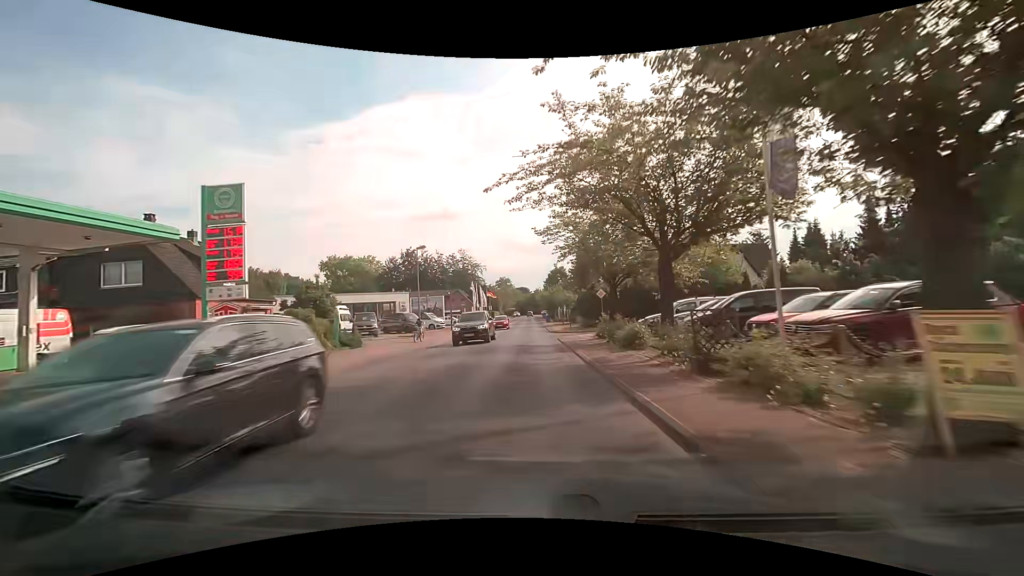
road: secondary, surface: asphalt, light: Day
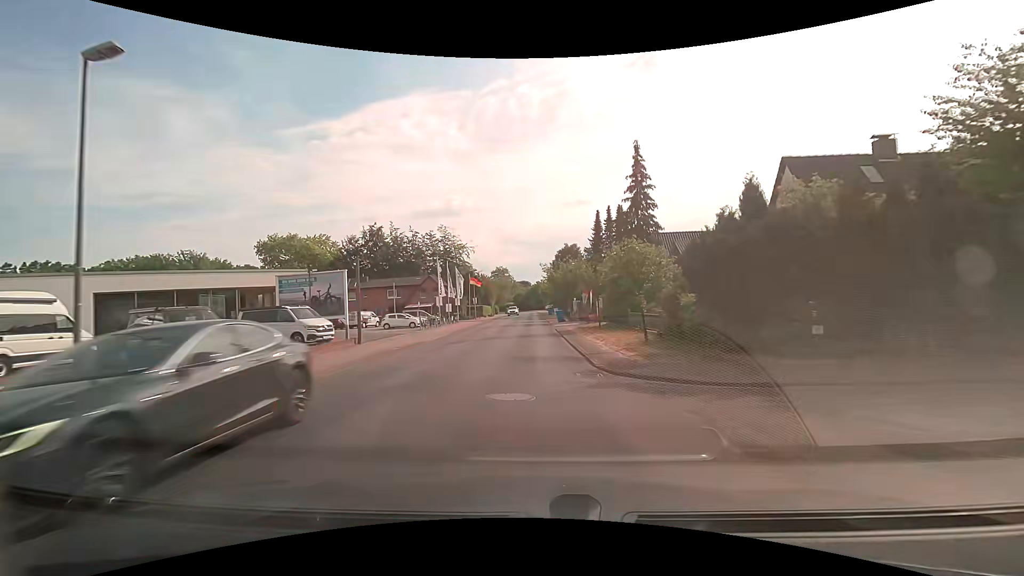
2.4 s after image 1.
(-0.2, +30.8) m; 0°
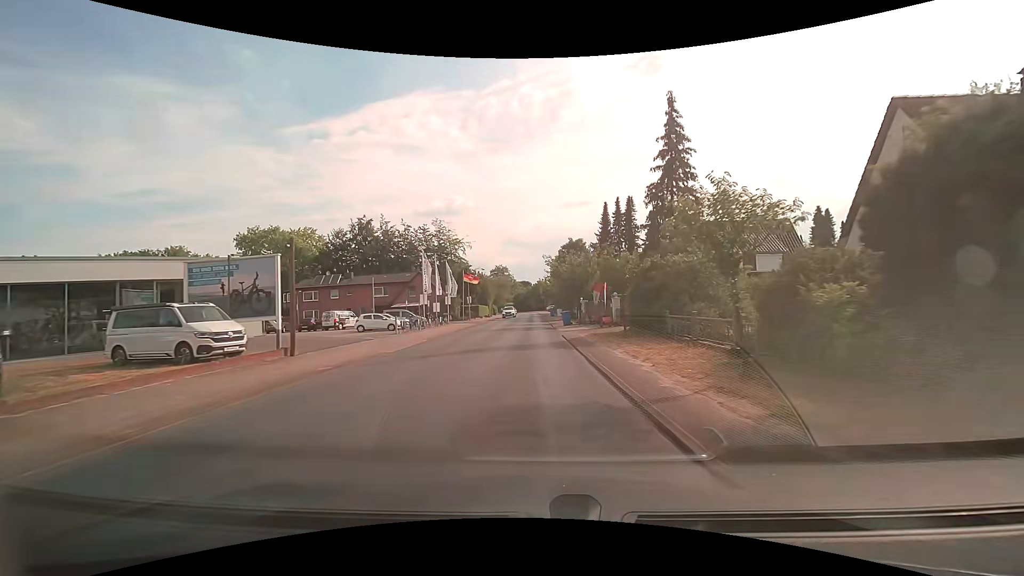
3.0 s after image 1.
(-0.1, +7.4) m; -1°
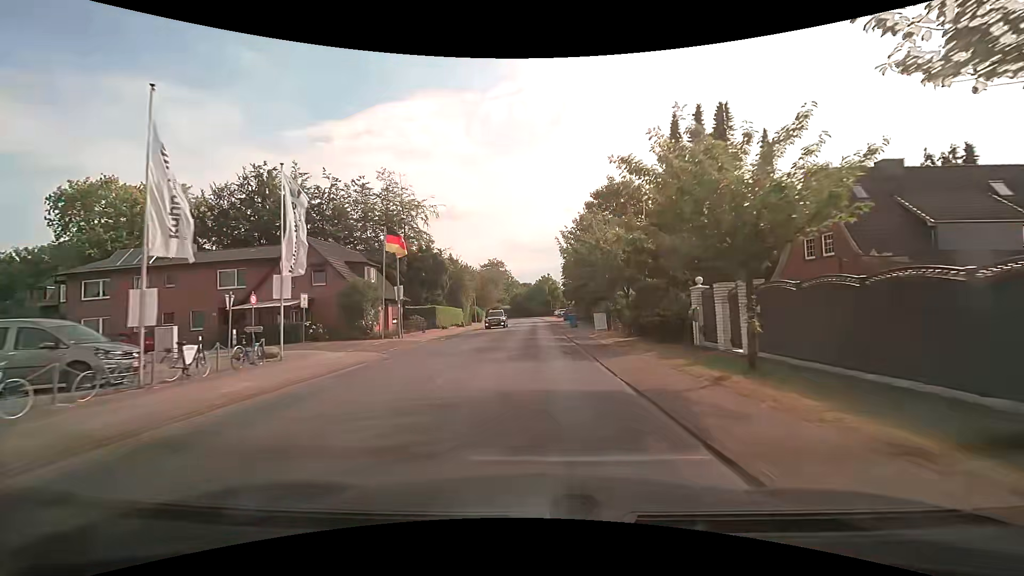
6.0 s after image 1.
(-0.1, +36.6) m; 0°
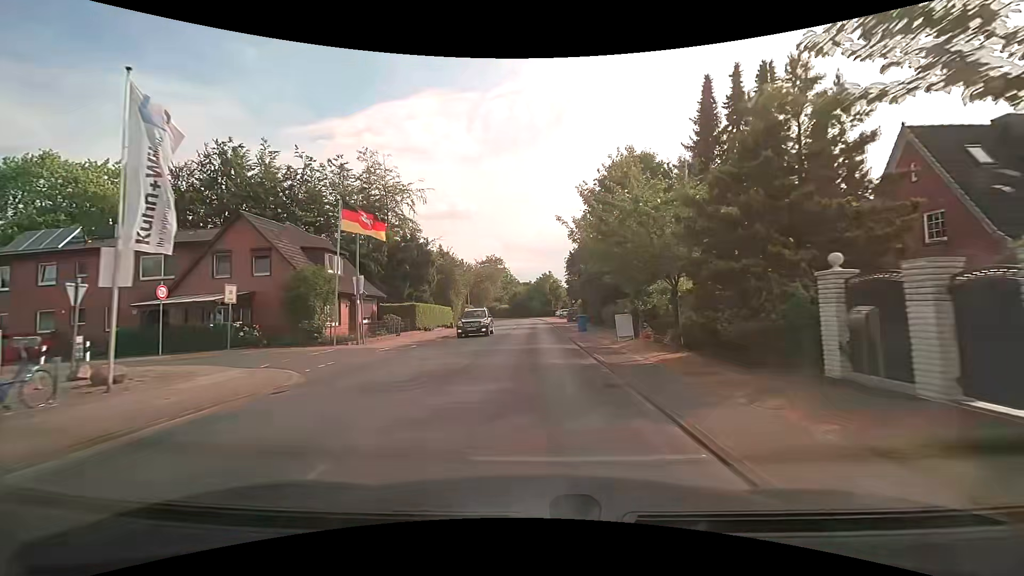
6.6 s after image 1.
(0.0, +7.3) m; -1°
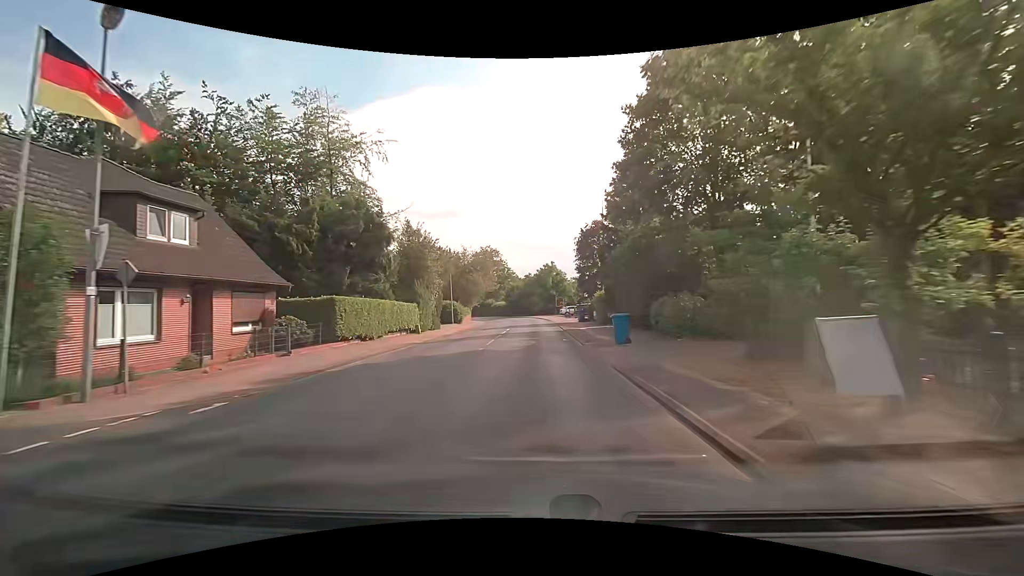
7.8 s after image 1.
(+0.2, +14.4) m; +1°
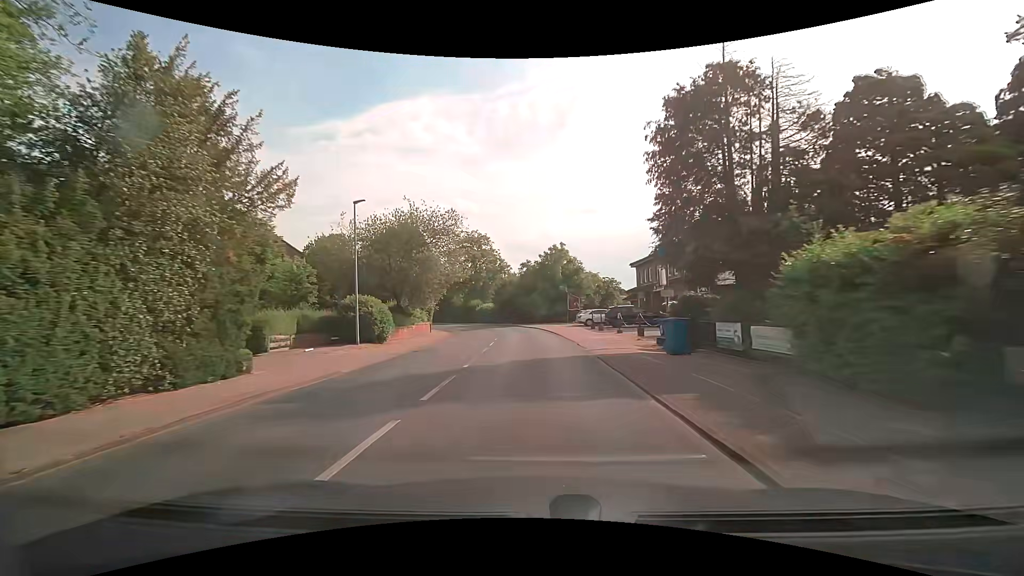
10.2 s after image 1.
(-0.2, +29.2) m; 0°
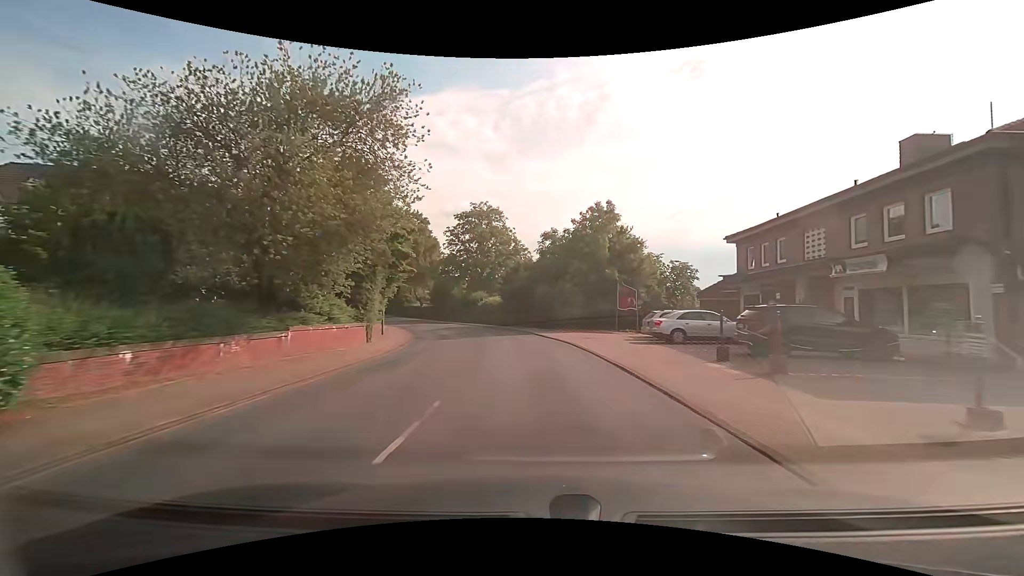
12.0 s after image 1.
(-0.6, +21.9) m; -3°
(0, +10) (-1, +20) (-2, +30) (-4, +40) (-7, +49) (-11, +58) (-15, +68) (-20, +76) (-24, +85) (-29, +94) m
